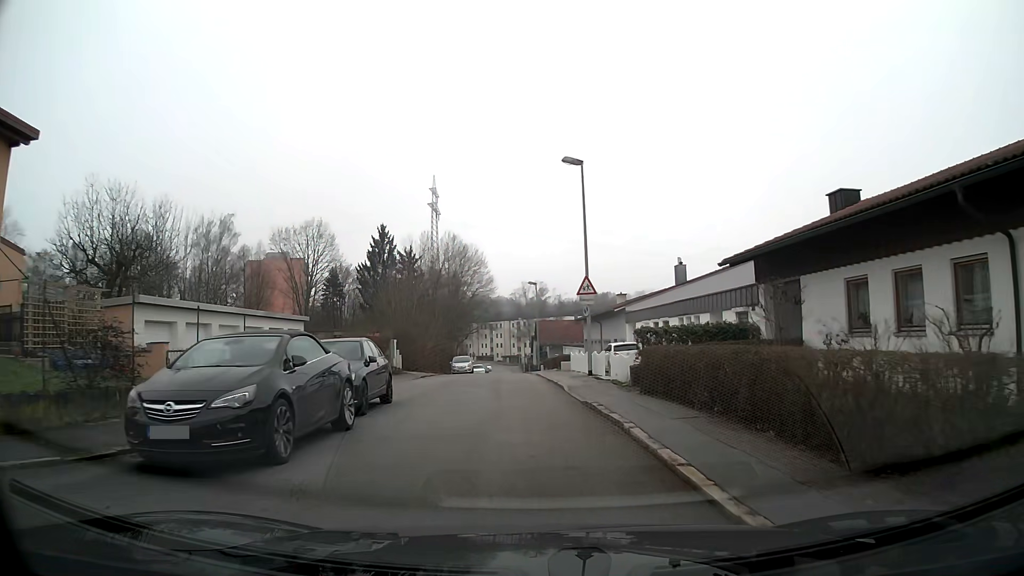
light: Day
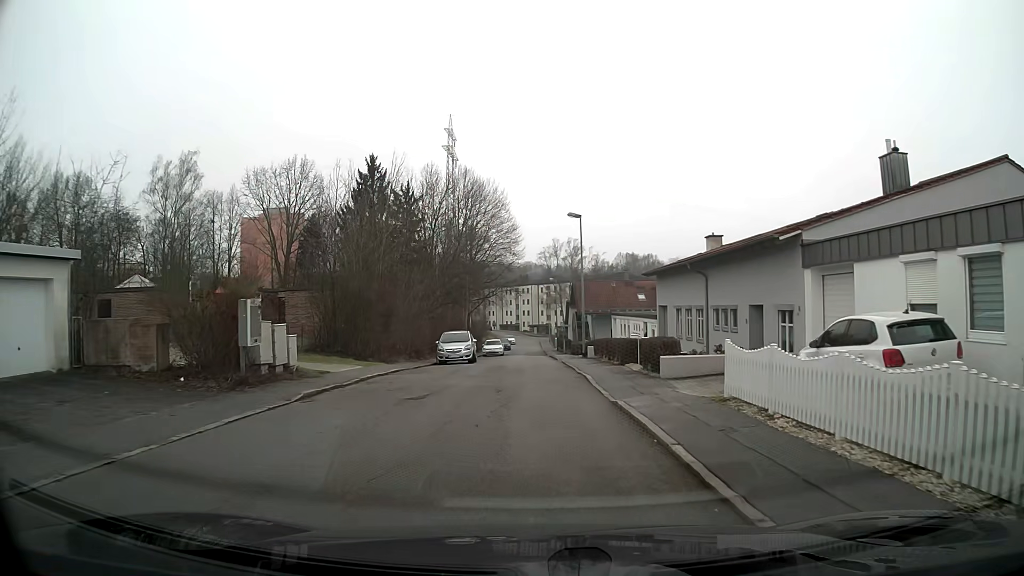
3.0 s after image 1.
(-0.7, +22.8) m; -2°
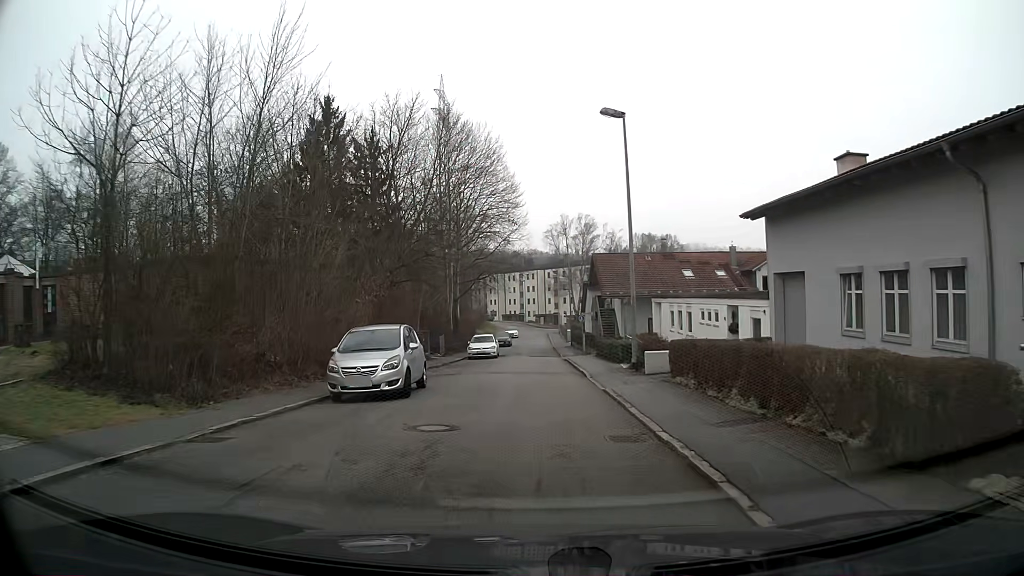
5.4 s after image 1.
(-0.1, +17.7) m; 0°
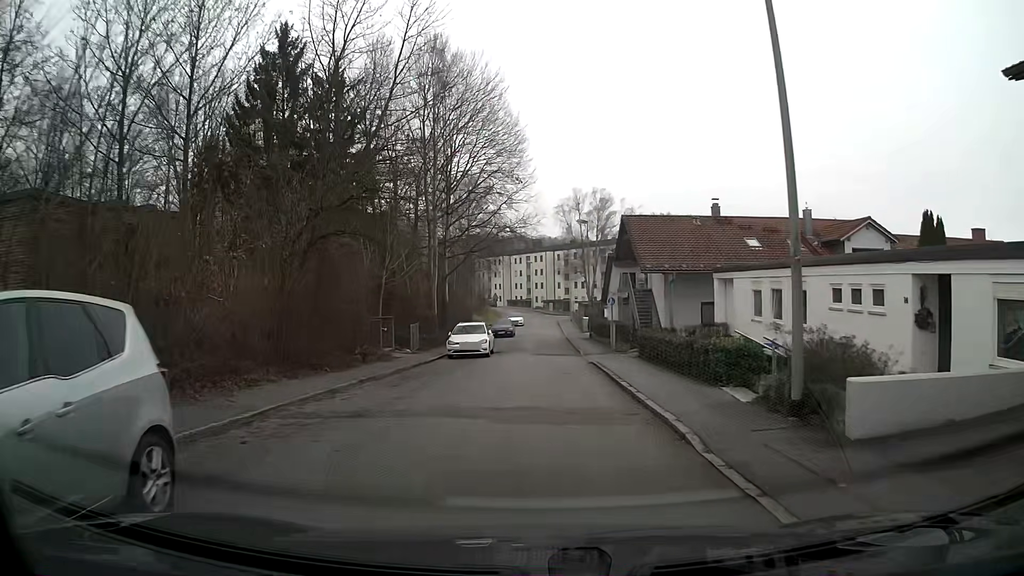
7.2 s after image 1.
(-0.1, +12.7) m; -1°
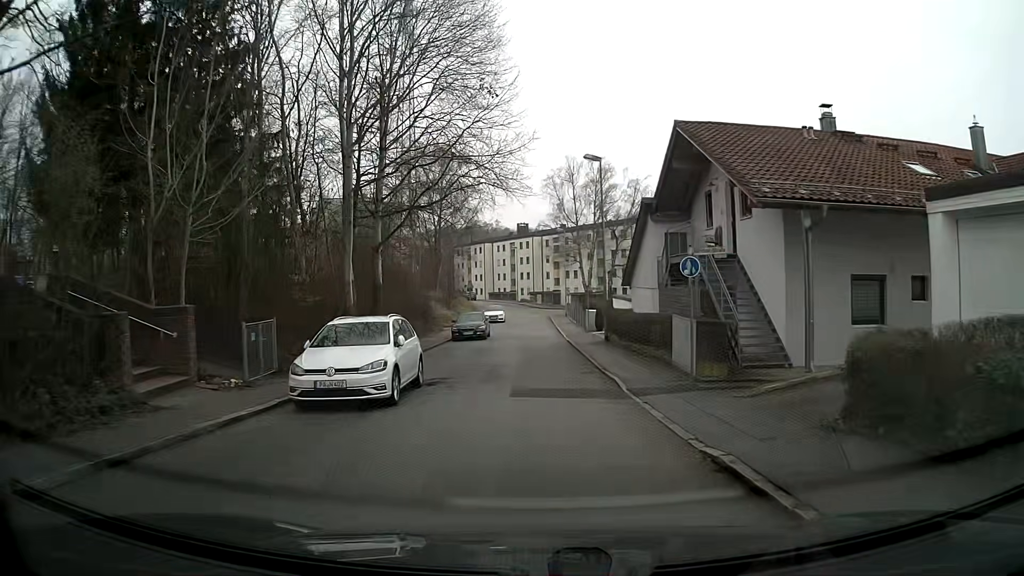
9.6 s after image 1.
(+0.2, +17.3) m; +1°
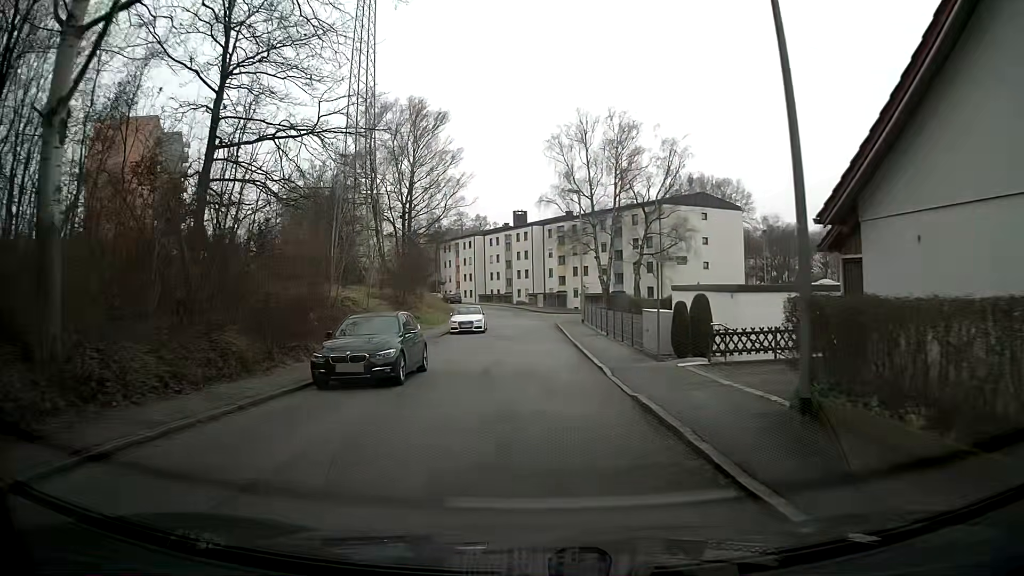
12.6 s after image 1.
(0.0, +22.1) m; 0°
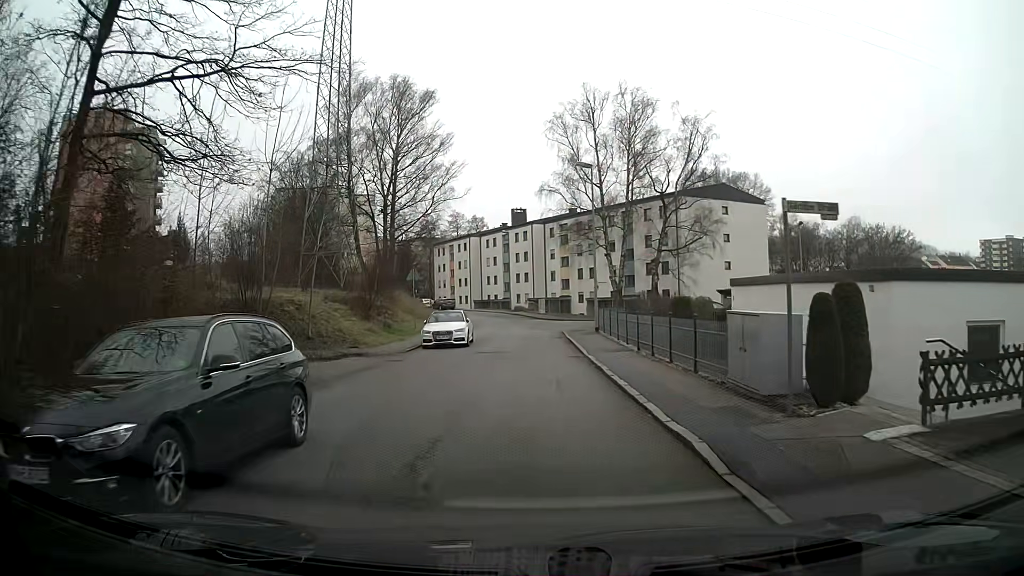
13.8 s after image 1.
(0.0, +8.7) m; 0°
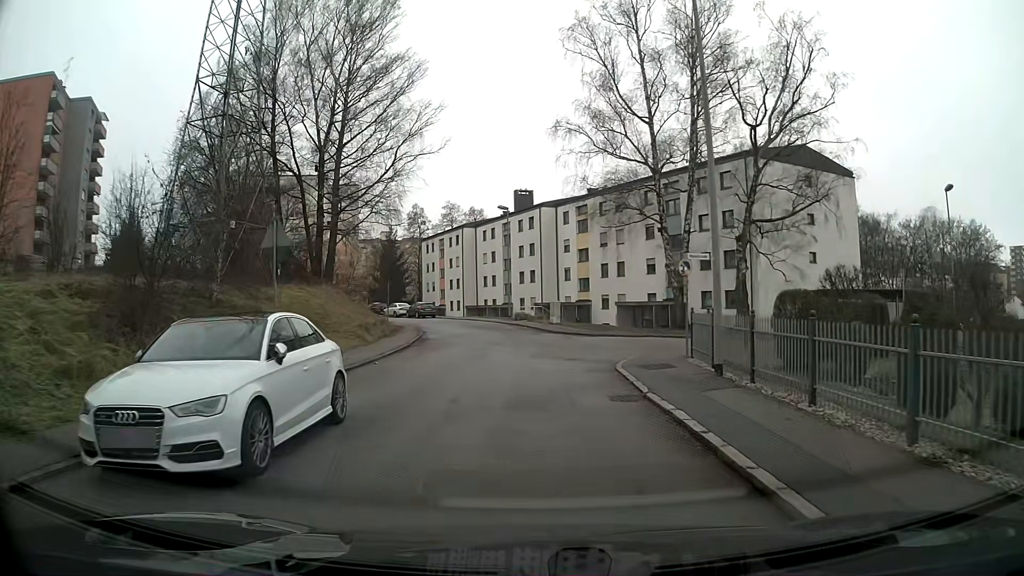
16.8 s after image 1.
(-0.1, +20.3) m; -1°
(0, +10) (0, +20) (-1, +30) (-3, +40) (-6, +49) (-12, +57) (-18, +65) (-24, +73) (-31, +80) (-39, +86) m
